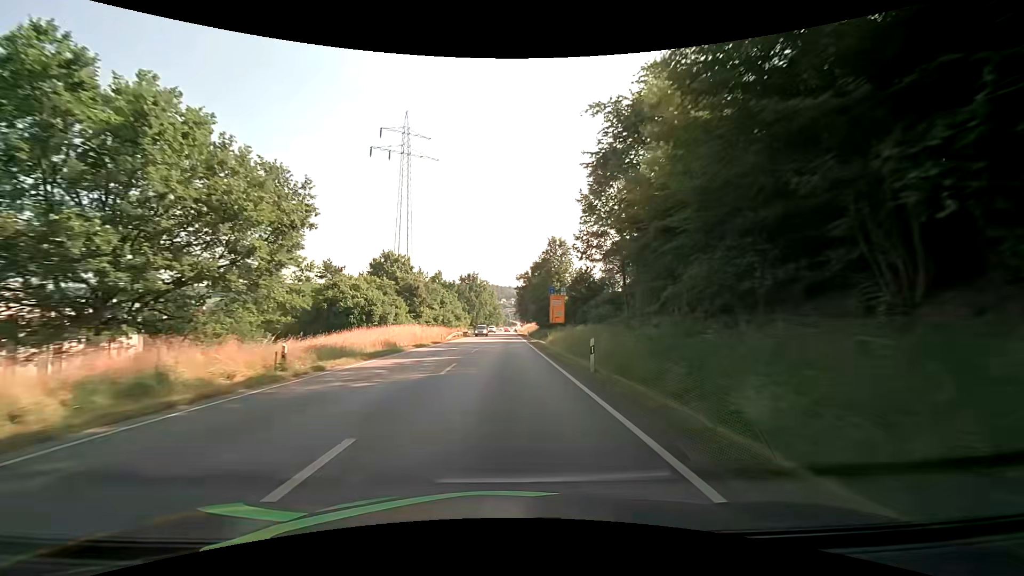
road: primary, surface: asphalt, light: Day
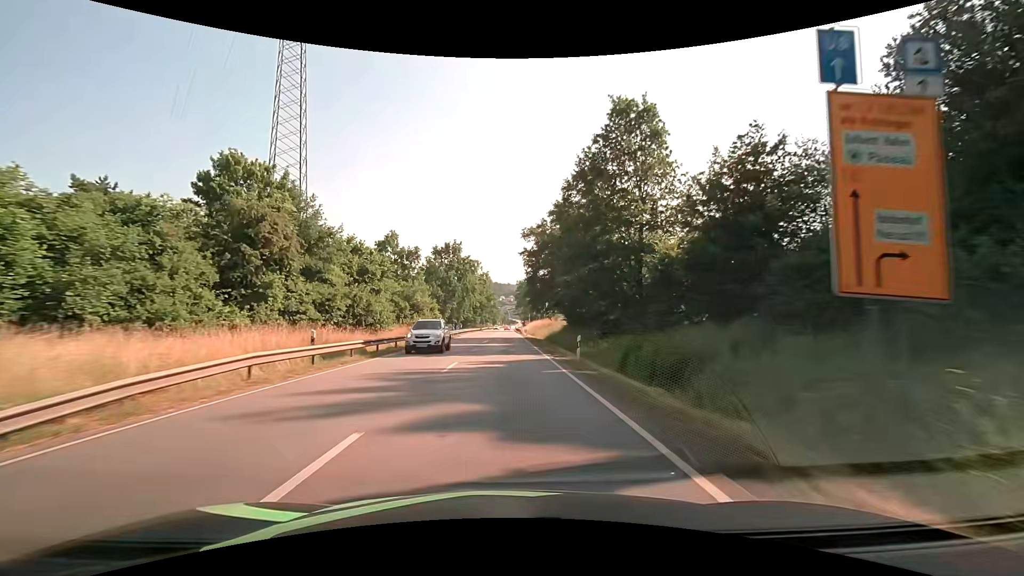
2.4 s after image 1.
(+0.1, +47.1) m; 0°
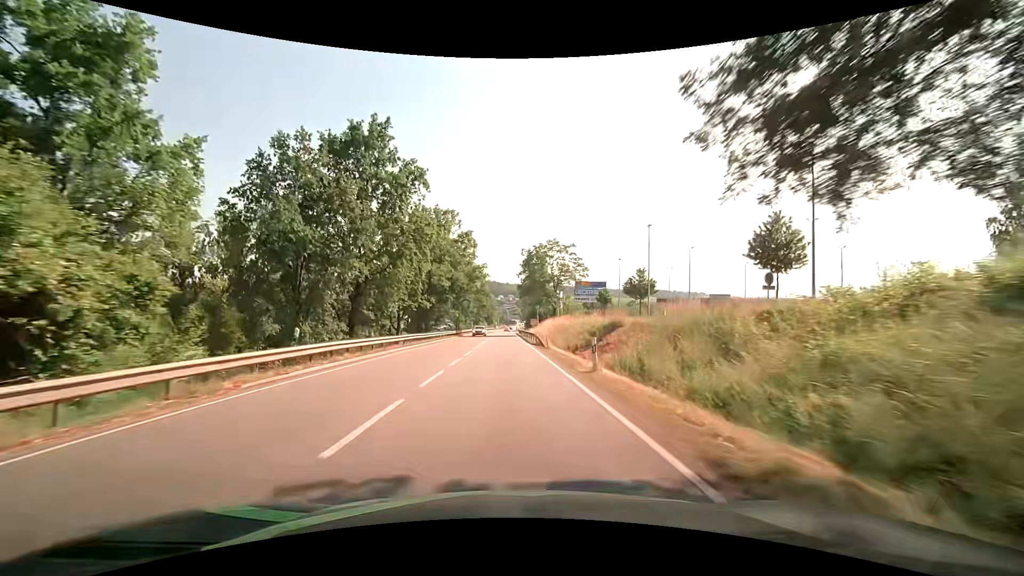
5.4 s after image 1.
(+0.2, +52.9) m; 0°
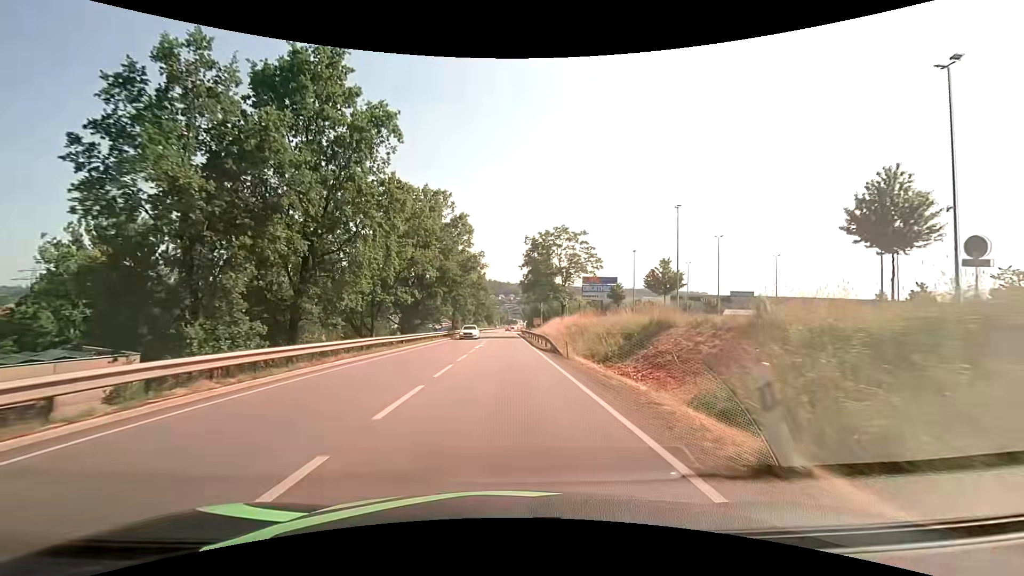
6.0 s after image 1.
(0.0, +9.8) m; 0°
(0, +10) (0, +20) (0, +30) (0, +40) (0, +50) (0, +60) (0, +70) (0, +80) (0, +90) (0, +100) m
